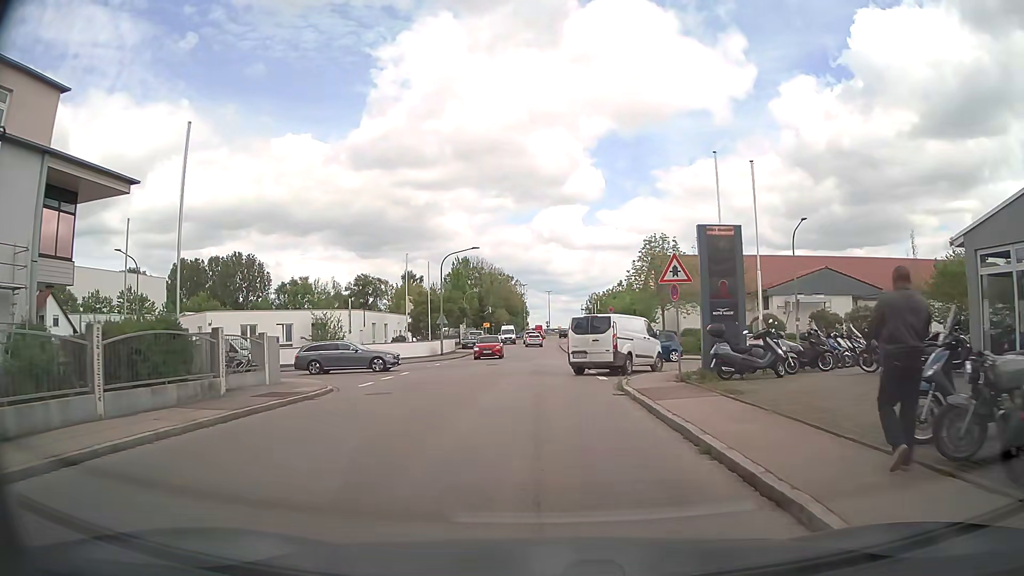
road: residential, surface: asphalt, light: Day
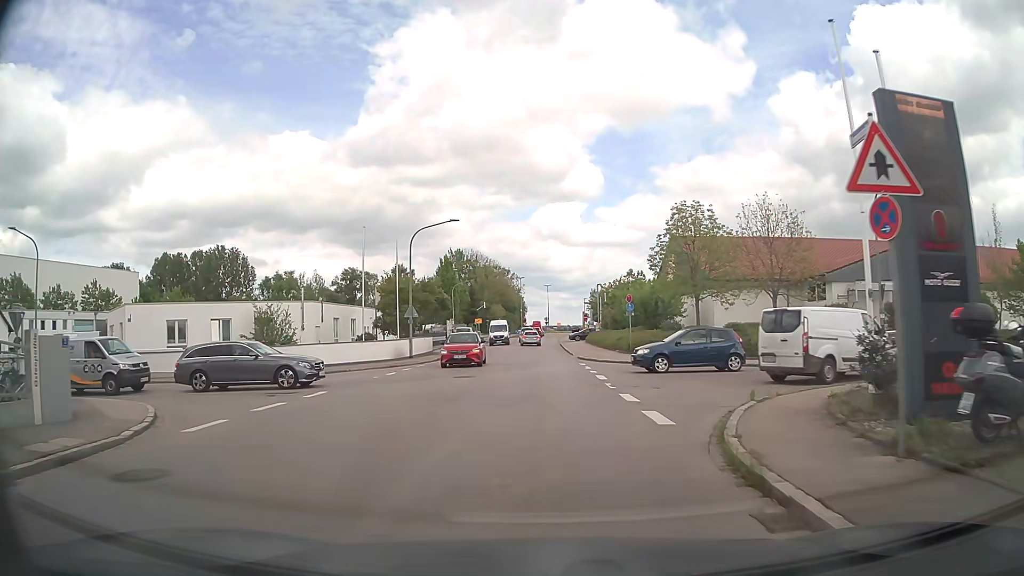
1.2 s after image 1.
(0.0, +10.7) m; 0°
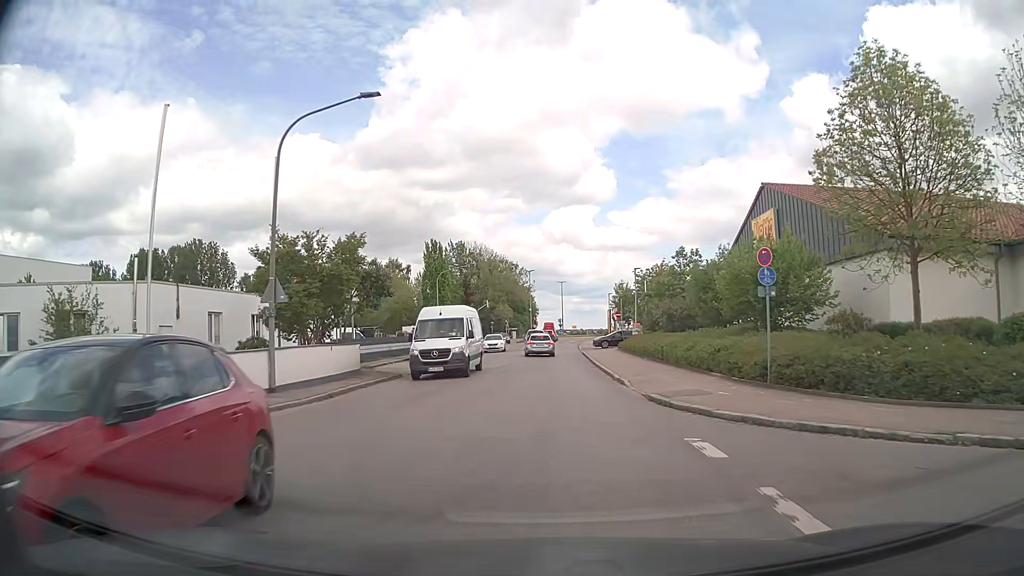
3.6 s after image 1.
(-0.2, +20.7) m; -1°
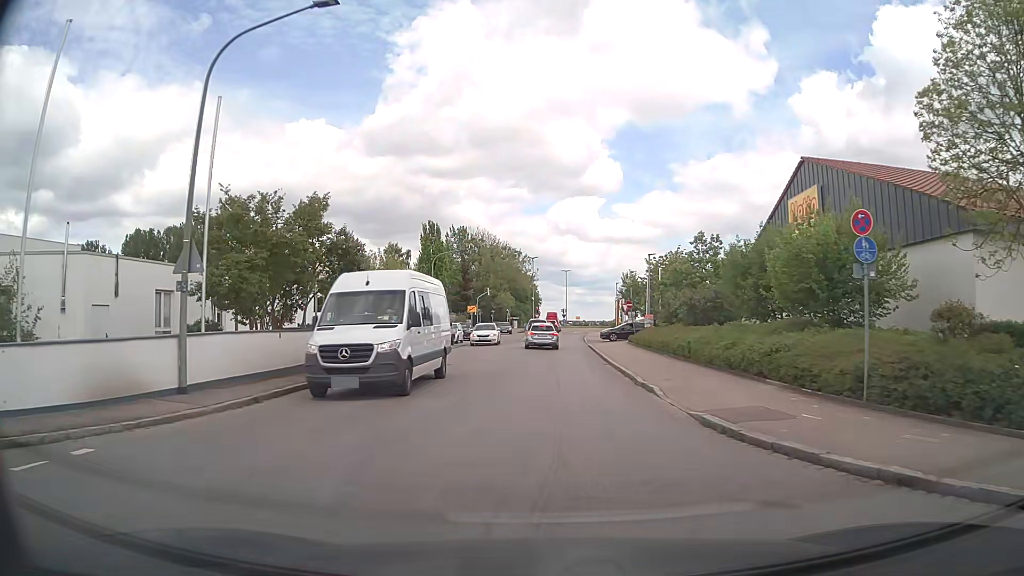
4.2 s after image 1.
(-0.1, +4.7) m; -1°
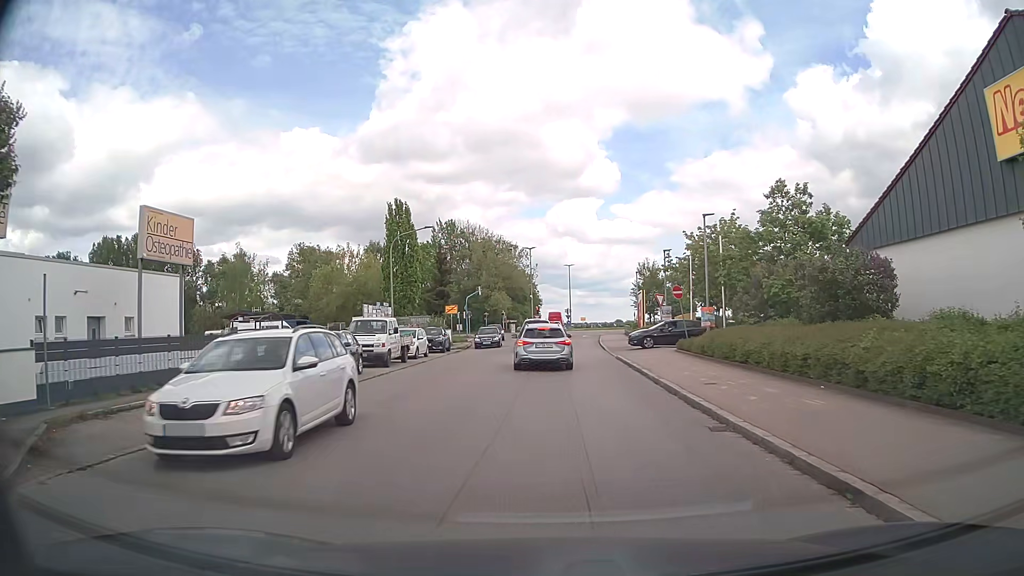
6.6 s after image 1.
(+0.1, +15.7) m; +1°
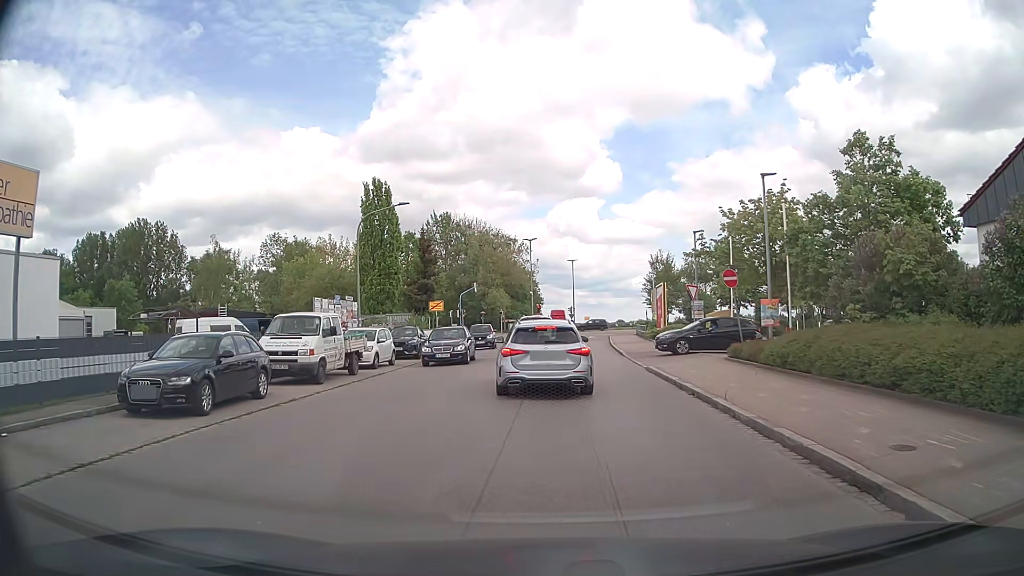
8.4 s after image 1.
(-0.1, +7.8) m; -1°
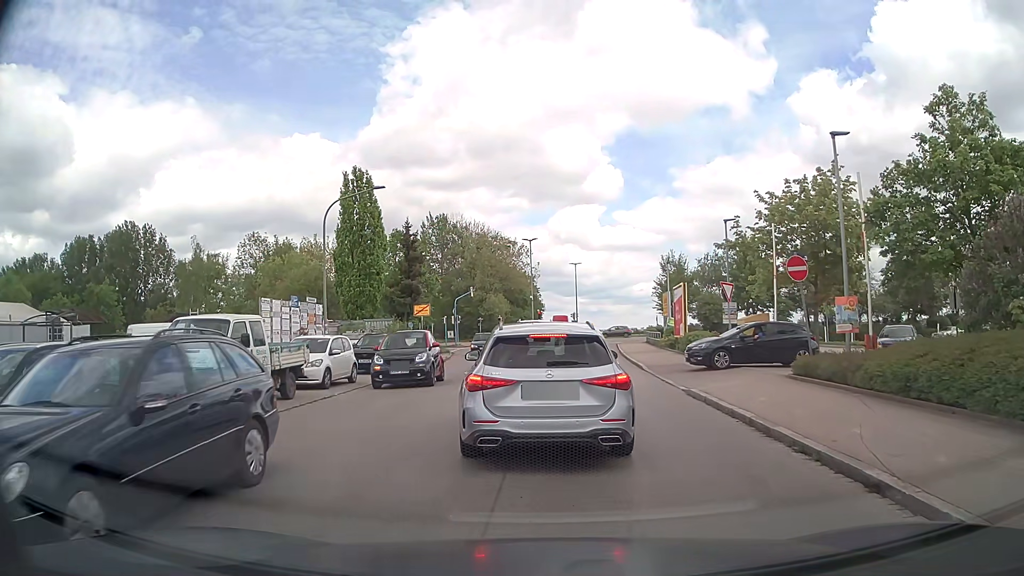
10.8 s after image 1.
(0.0, +5.5) m; +1°
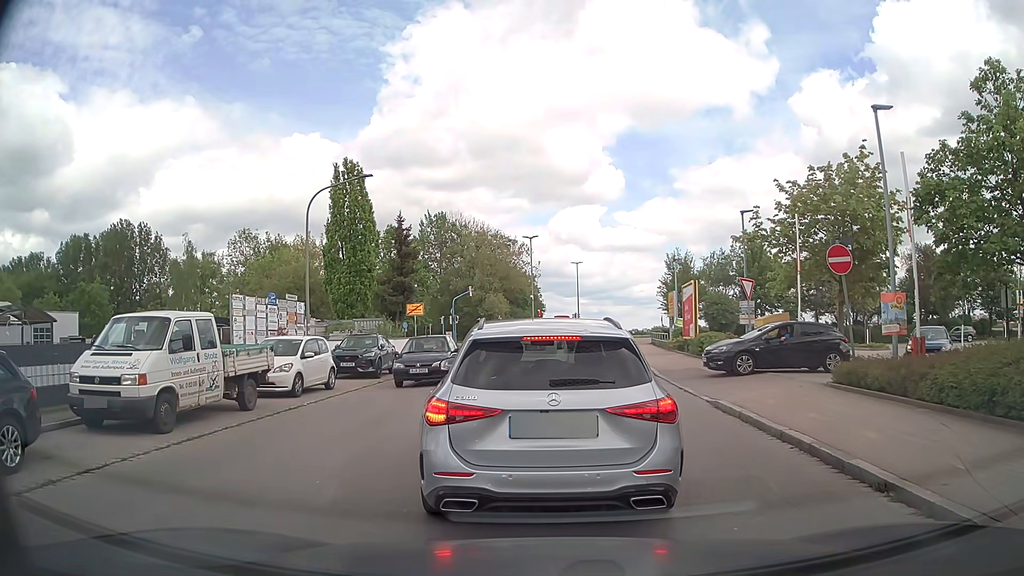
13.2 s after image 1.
(0.0, +2.2) m; 0°
(0, +10) (0, +20) (0, +30) (0, +40) (0, +50) (+1, +60) (+2, +70) (-1, +79) (-8, +86) (-18, +88) m
